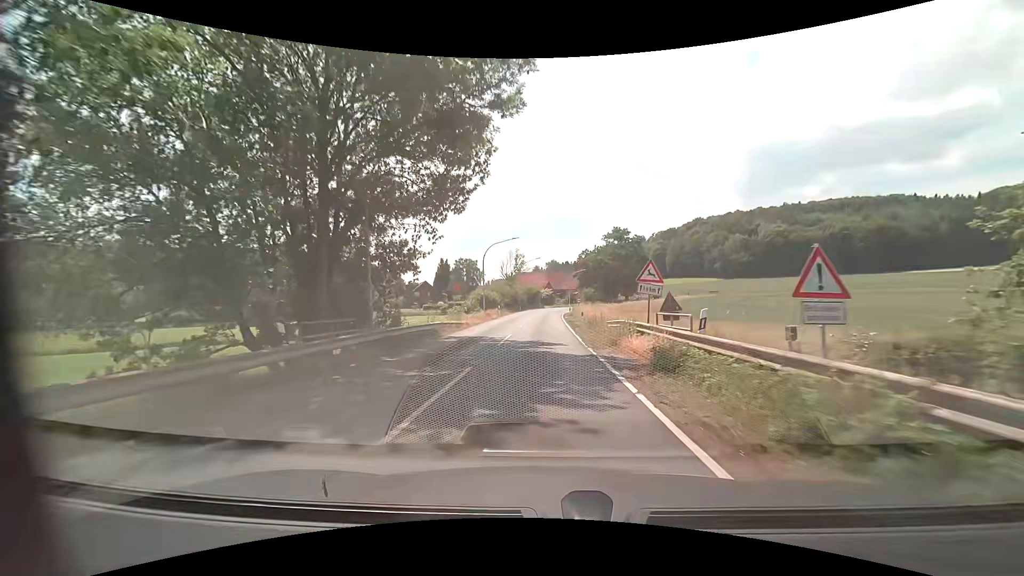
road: secondary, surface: asphalt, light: Day
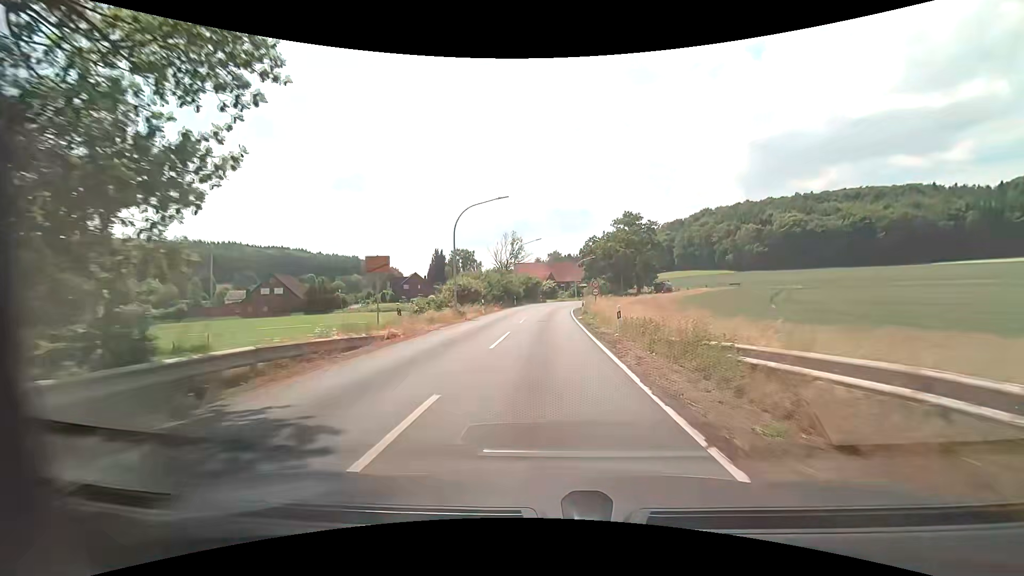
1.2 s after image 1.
(-0.1, +15.8) m; 0°
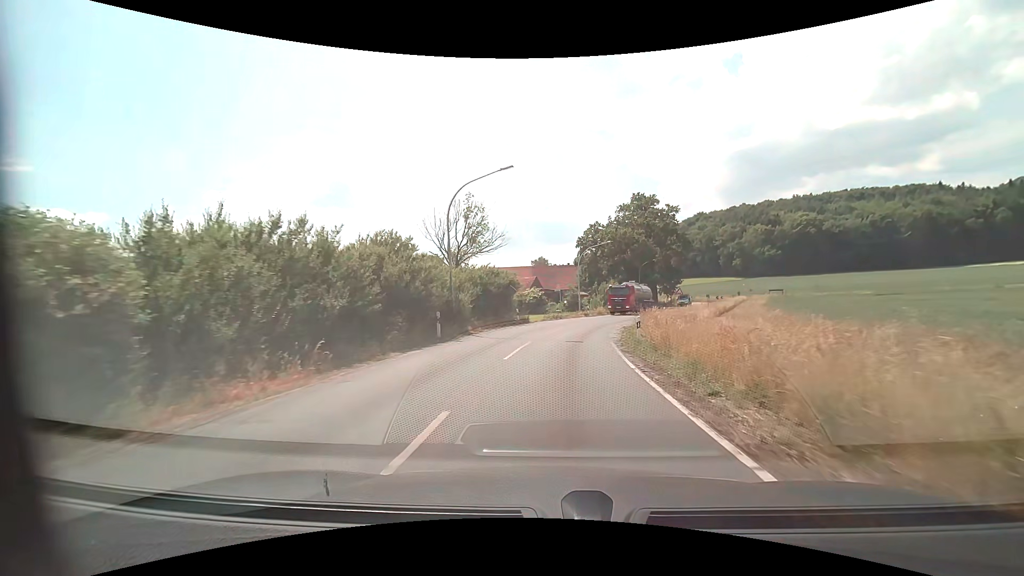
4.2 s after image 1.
(+0.1, +35.9) m; +1°
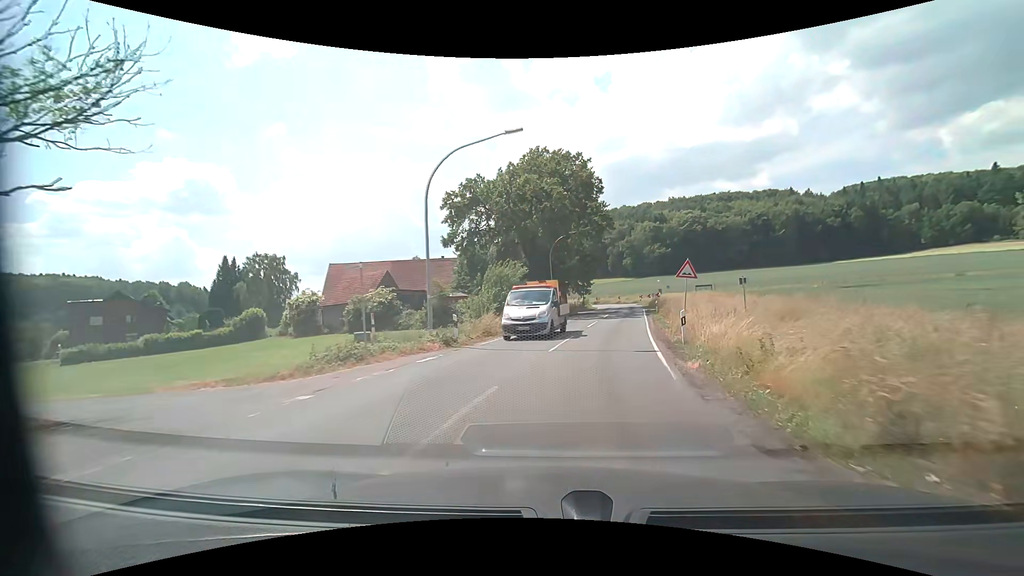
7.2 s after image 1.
(+3.0, +33.6) m; +13°
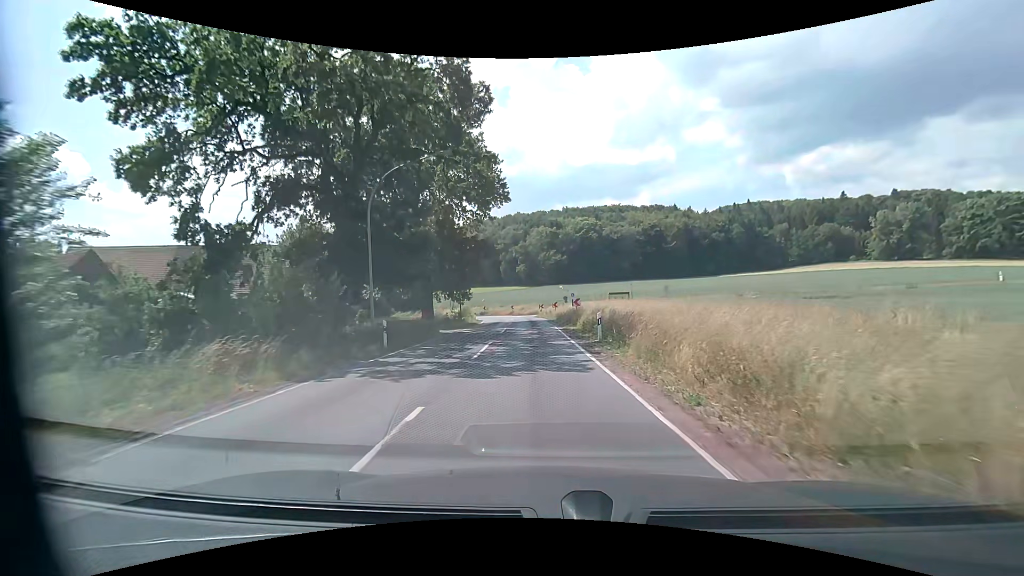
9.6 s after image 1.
(+3.0, +24.8) m; +12°
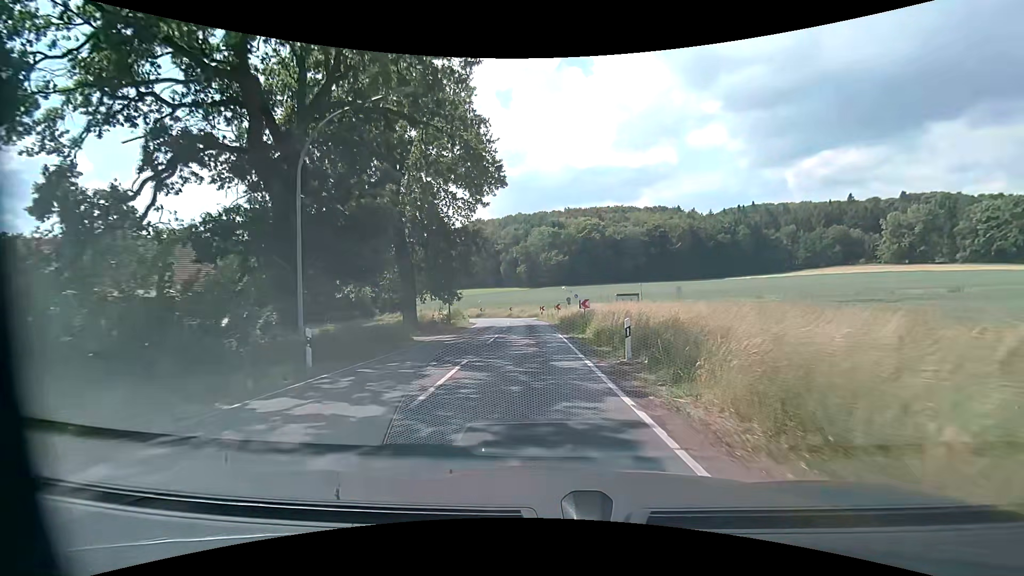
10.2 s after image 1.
(0.0, +6.0) m; 0°
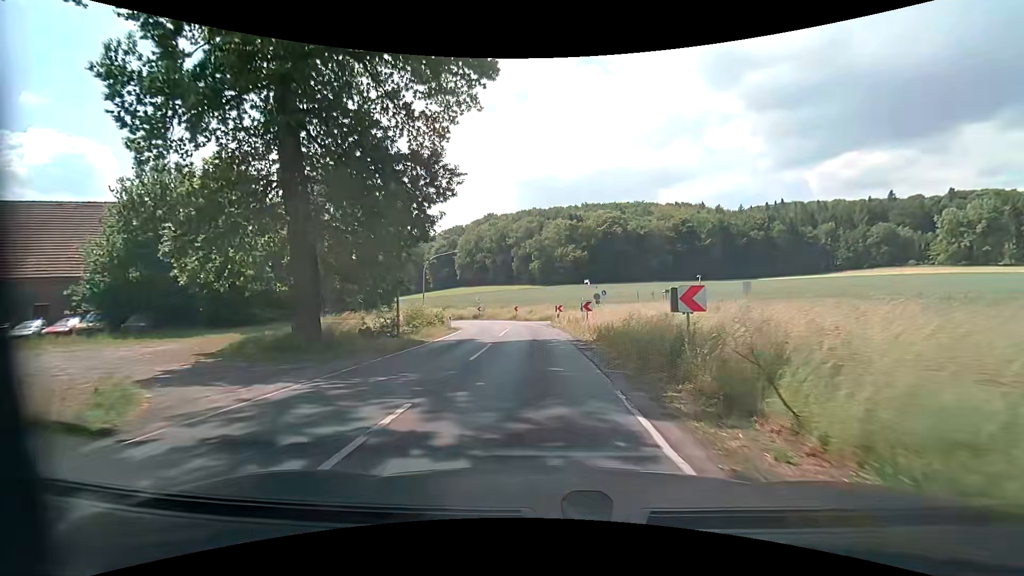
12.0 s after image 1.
(-0.2, +18.2) m; -1°
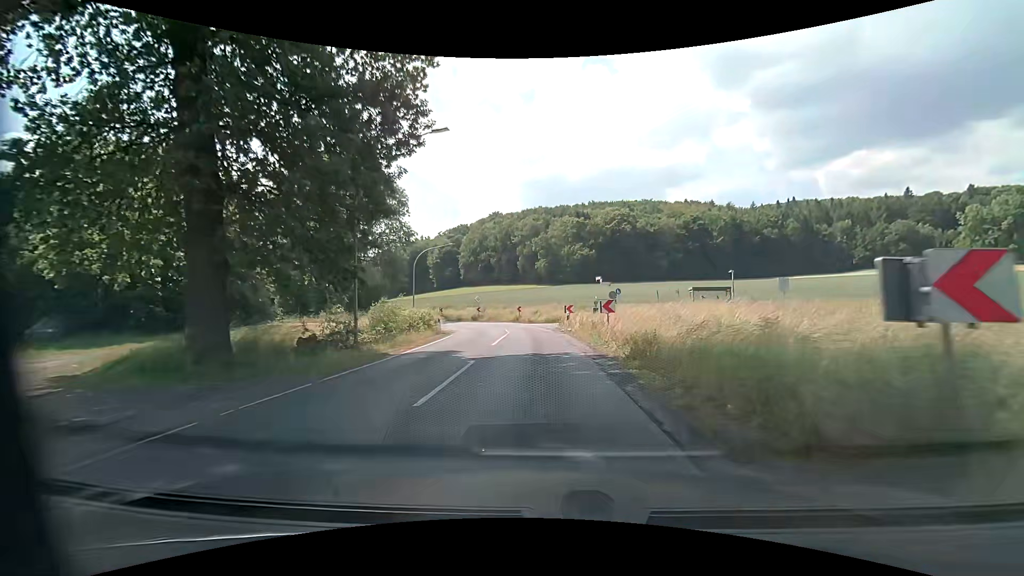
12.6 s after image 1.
(-0.1, +6.1) m; -1°
